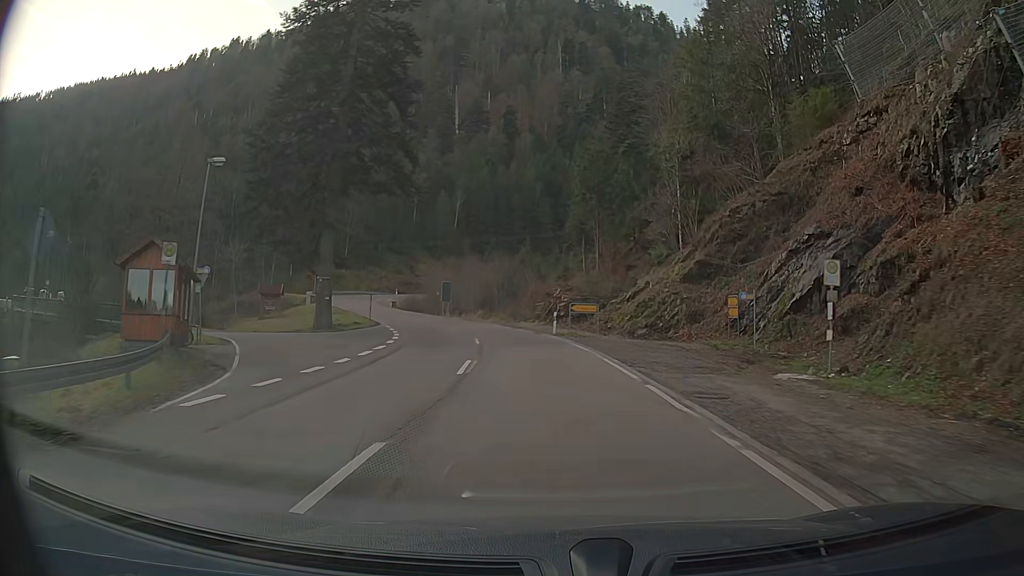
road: secondary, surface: asphalt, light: Day
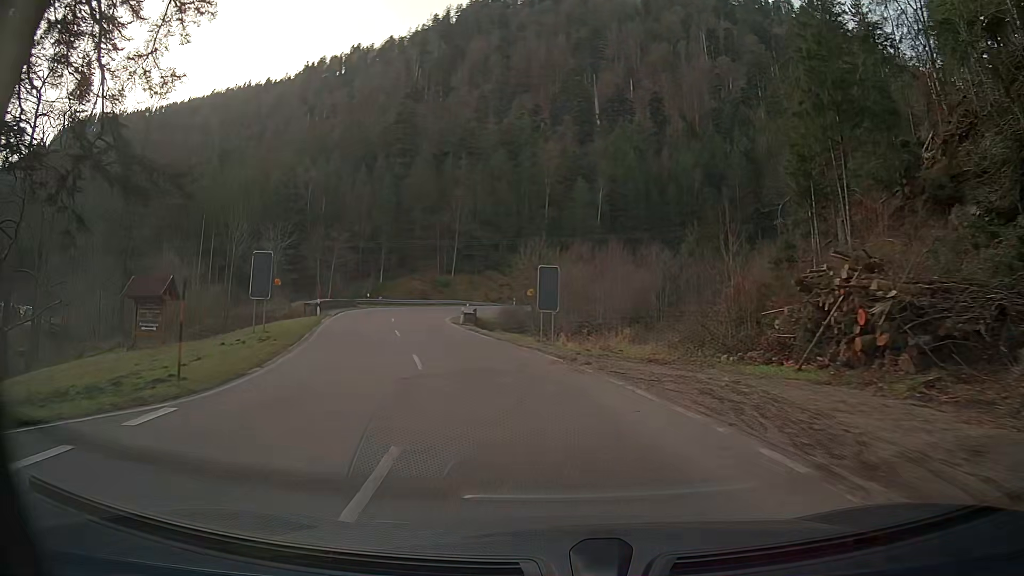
(-3.6, +36.4) m; -14°
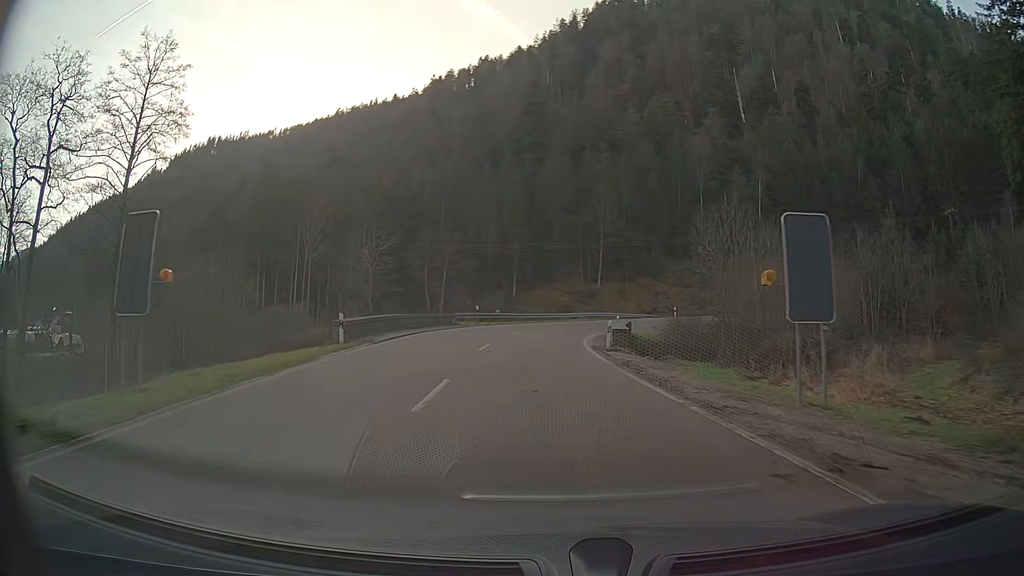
(-1.9, +17.9) m; -10°
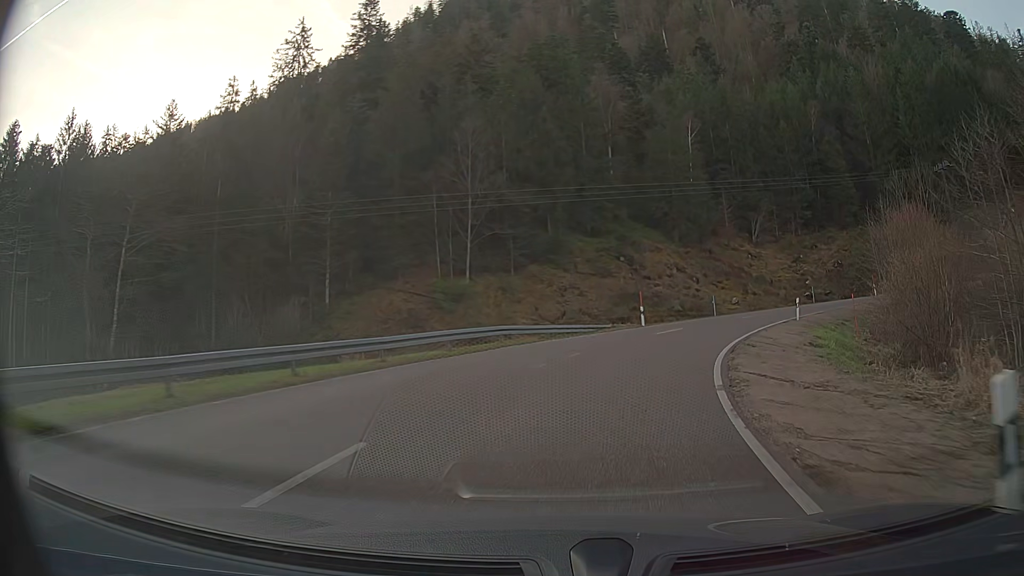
(+2.3, +41.4) m; +15°
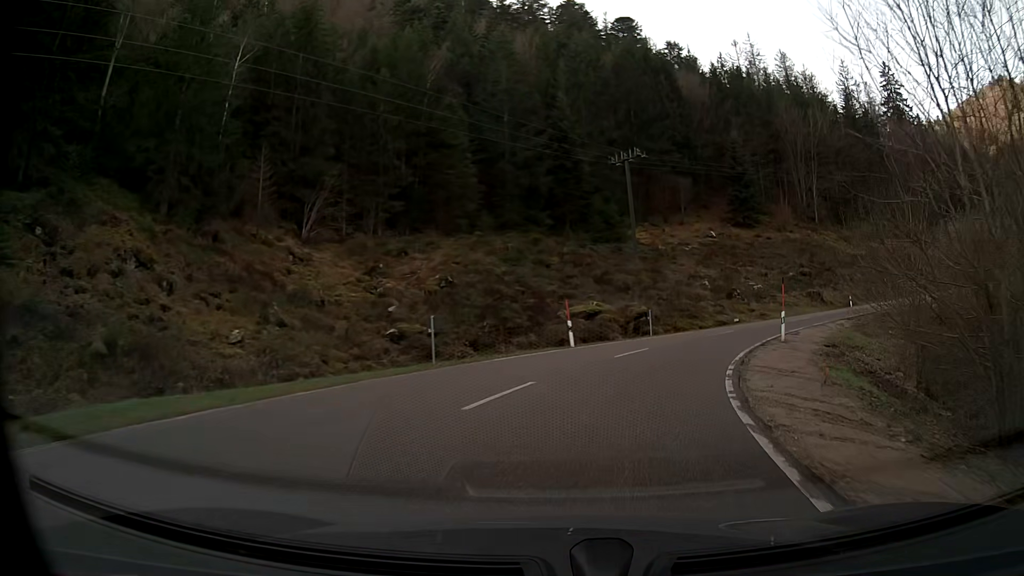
(+12.4, +37.0) m; +38°
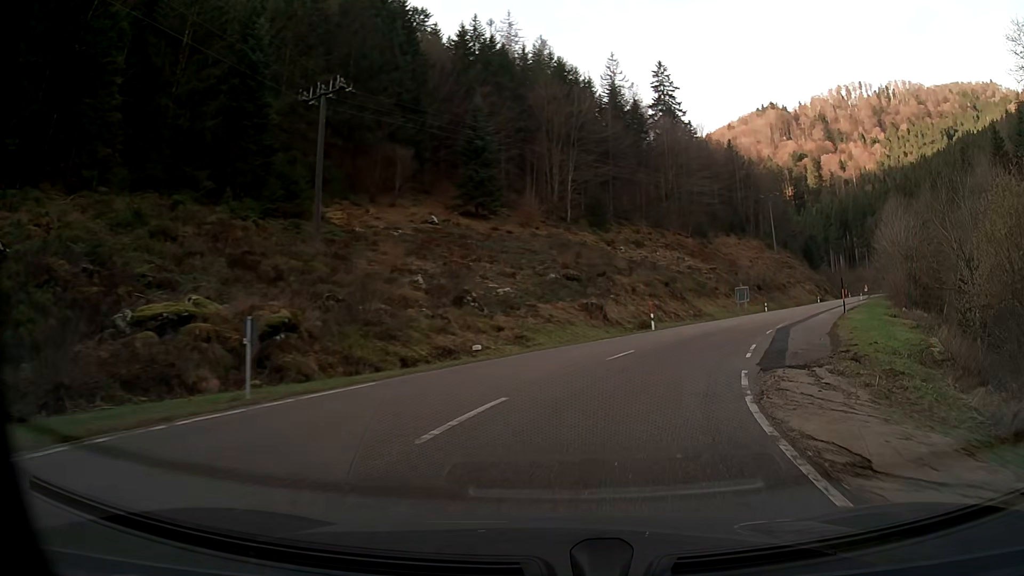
(+5.2, +23.9) m; +25°
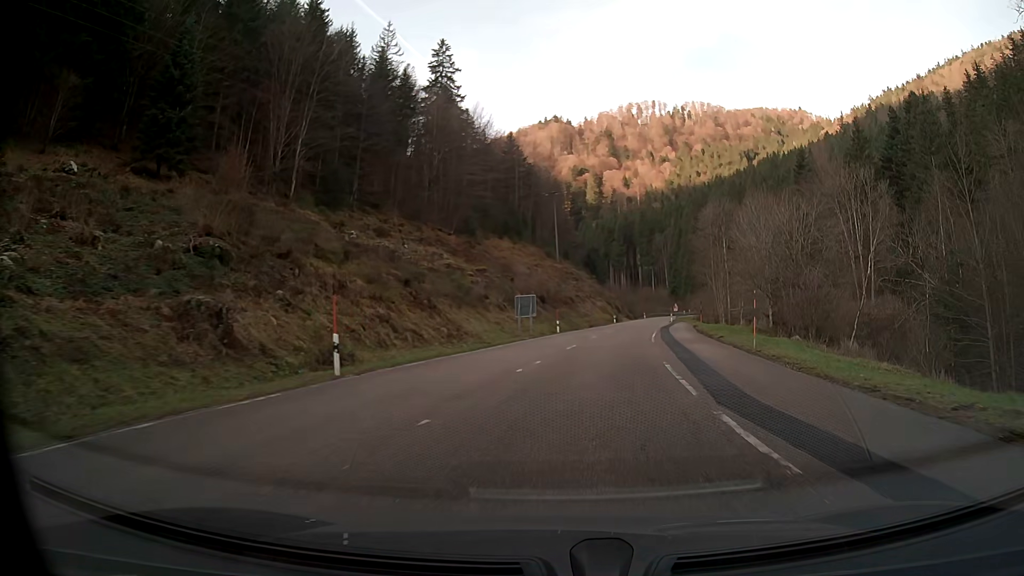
(+4.8, +24.9) m; +19°
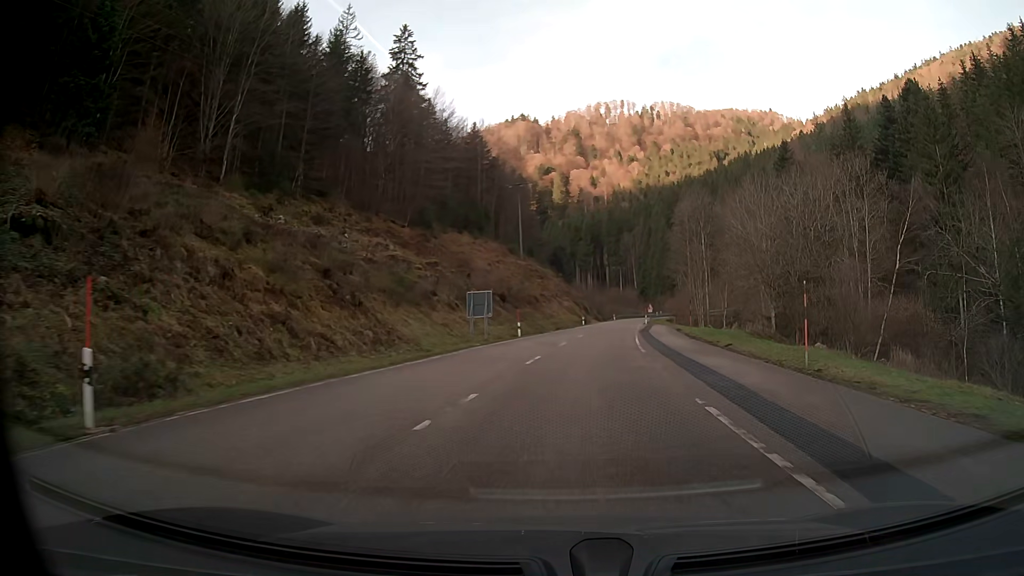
(+0.2, +8.8) m; +2°
(0, +10) (+1, +20) (+2, +30) (+3, +40) (+4, +50) (+5, +60) (+6, +70) (+8, +80) (+9, +89) (+11, +99) m
